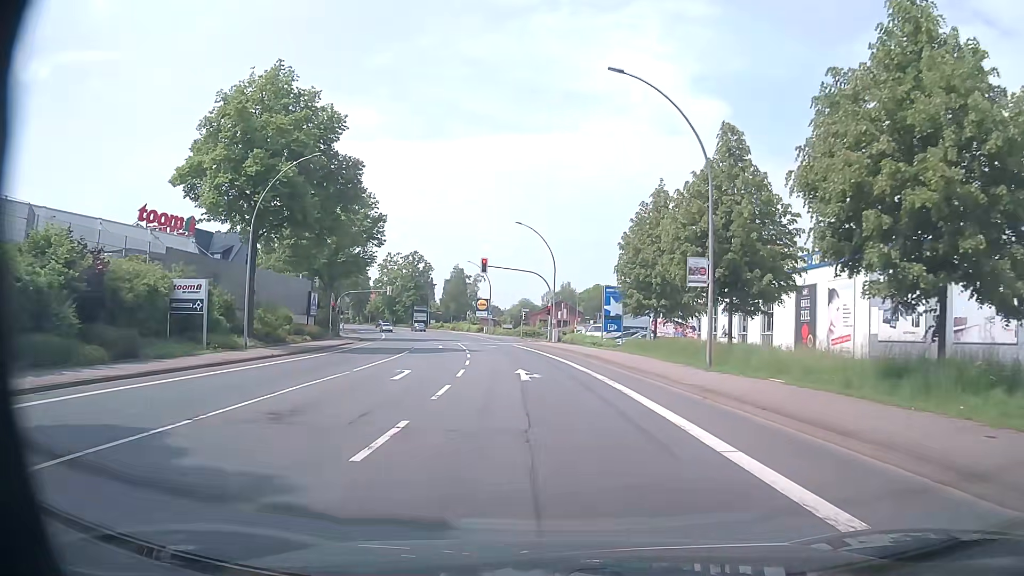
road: primary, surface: asphalt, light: Day
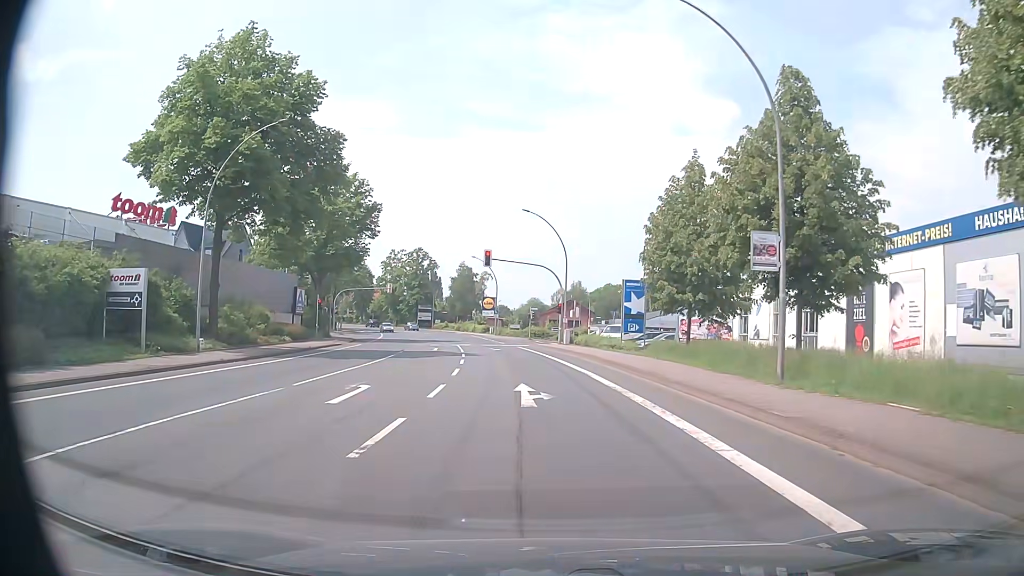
(-0.1, +6.0) m; -2°
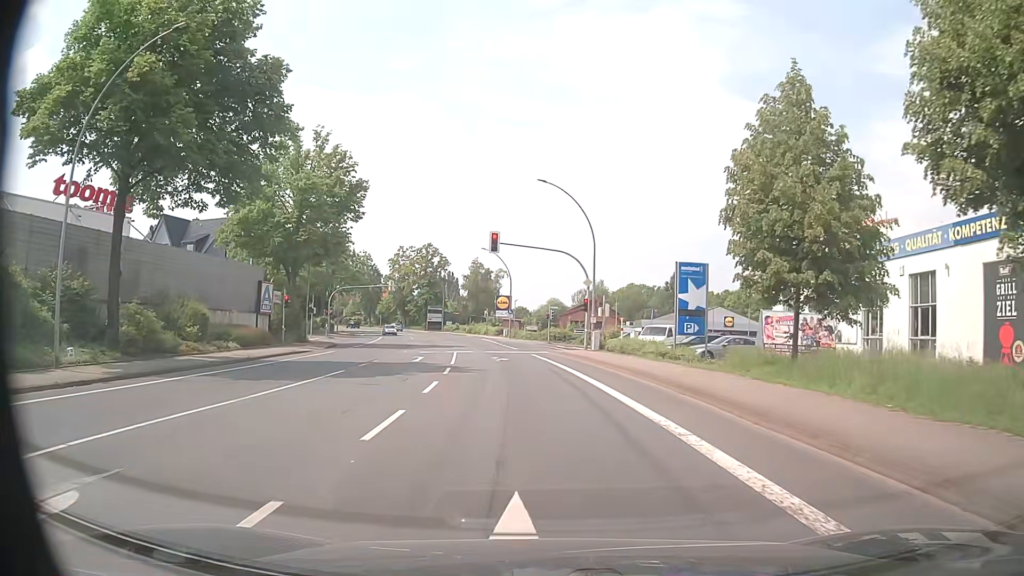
(0.0, +10.7) m; -1°
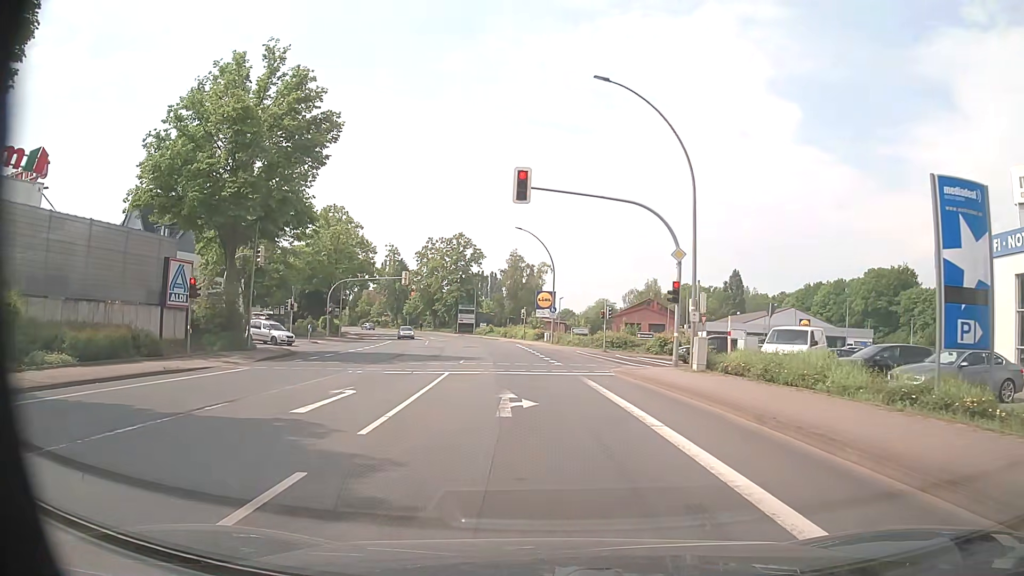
(-0.5, +16.8) m; -4°
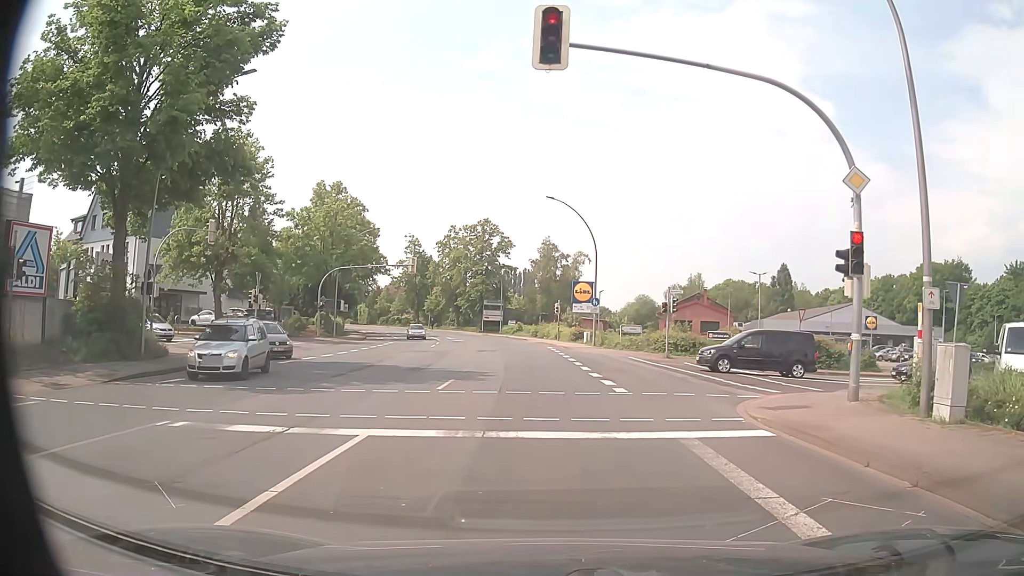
(-0.3, +12.3) m; -2°
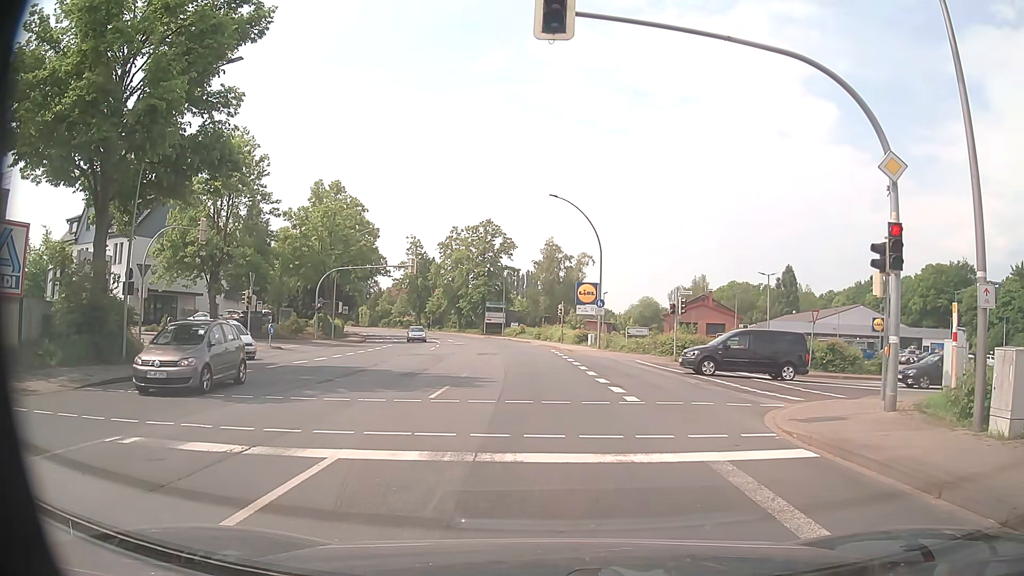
(0.0, +1.3) m; 0°
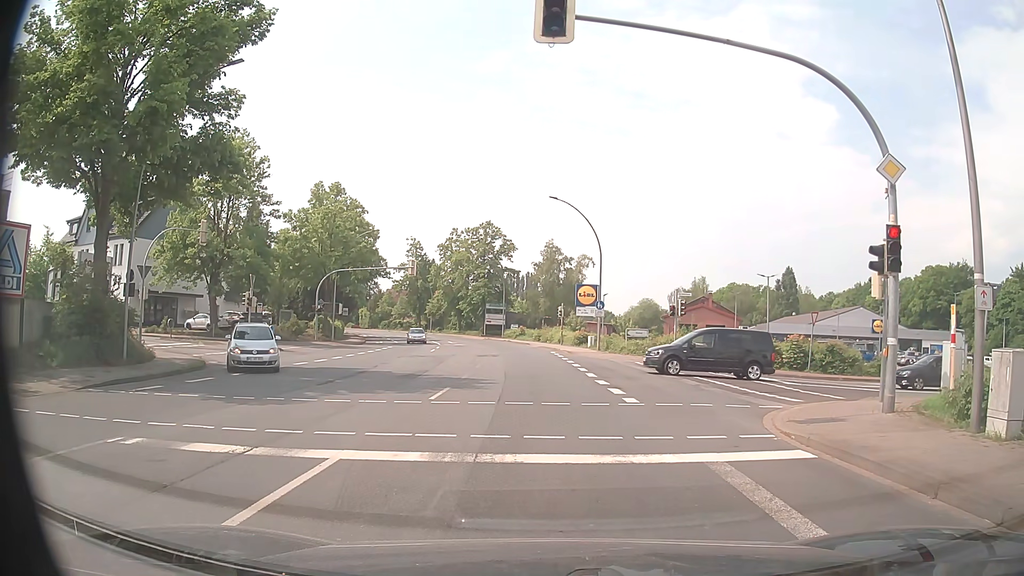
(0.0, +0.1) m; 0°
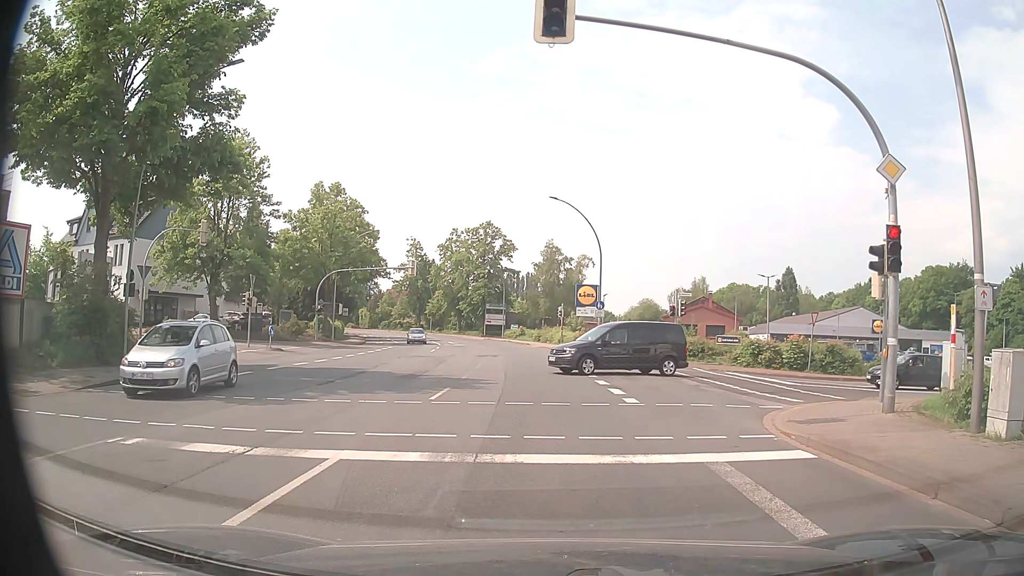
(0.0, 0.0) m; 0°
(0, +10) (-1, +20) (-1, +30) (-2, +40) (-4, +50) (-5, +60) (-8, +69) (-10, +79) (-14, +88) (-18, +98) m
